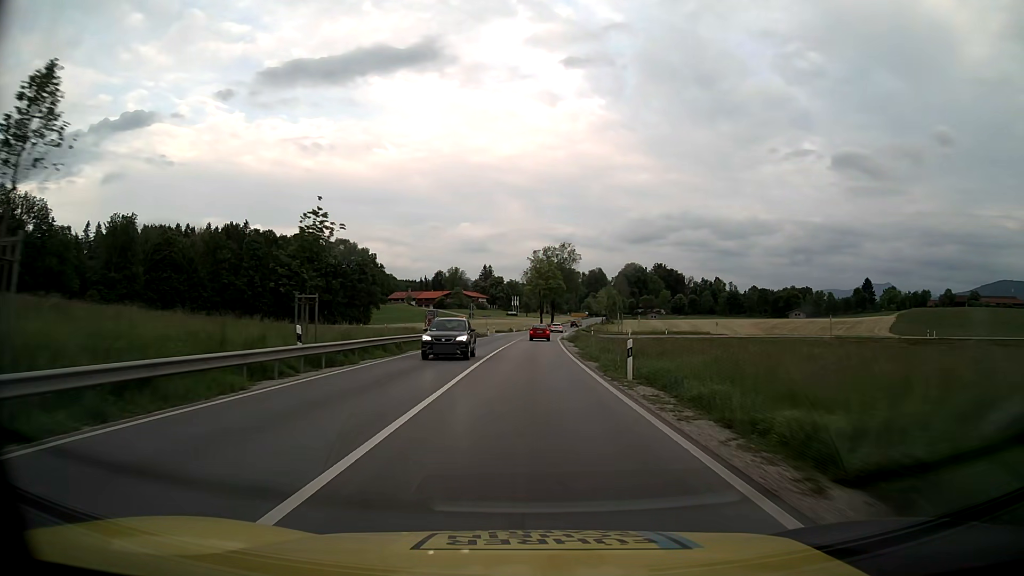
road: primary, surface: asphalt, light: Day
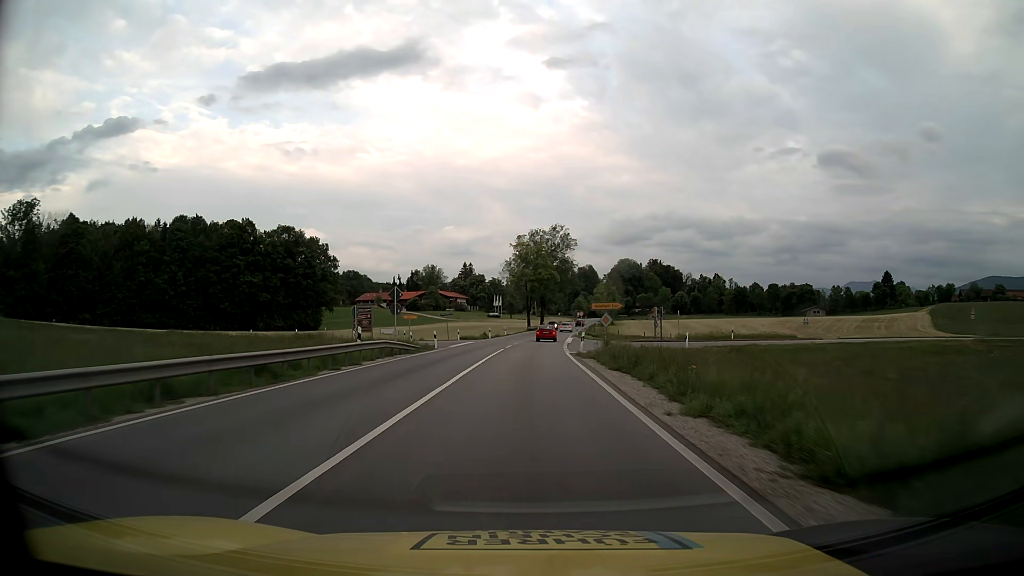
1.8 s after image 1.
(+0.4, +34.1) m; +1°
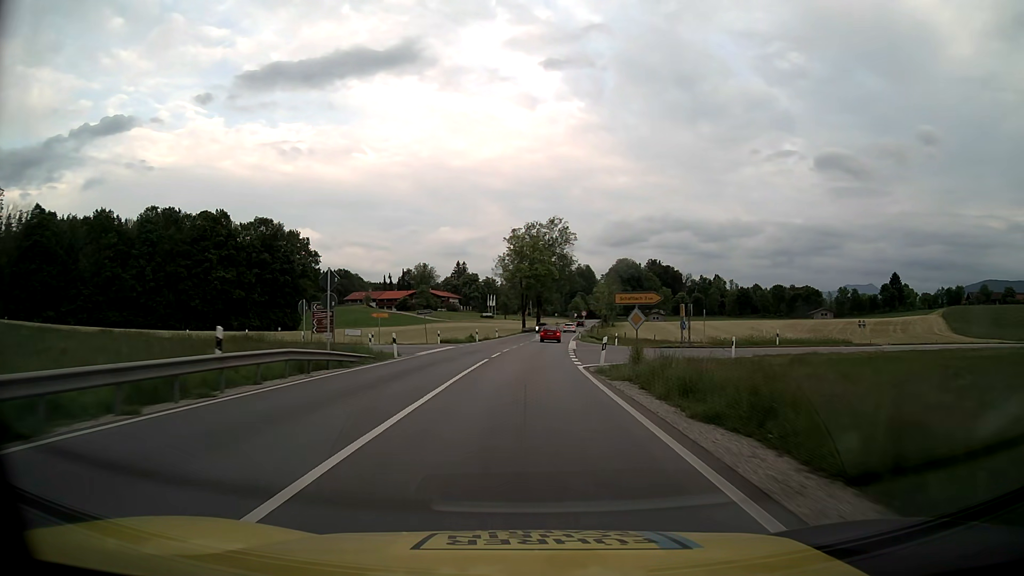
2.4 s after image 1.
(0.0, +11.3) m; 0°
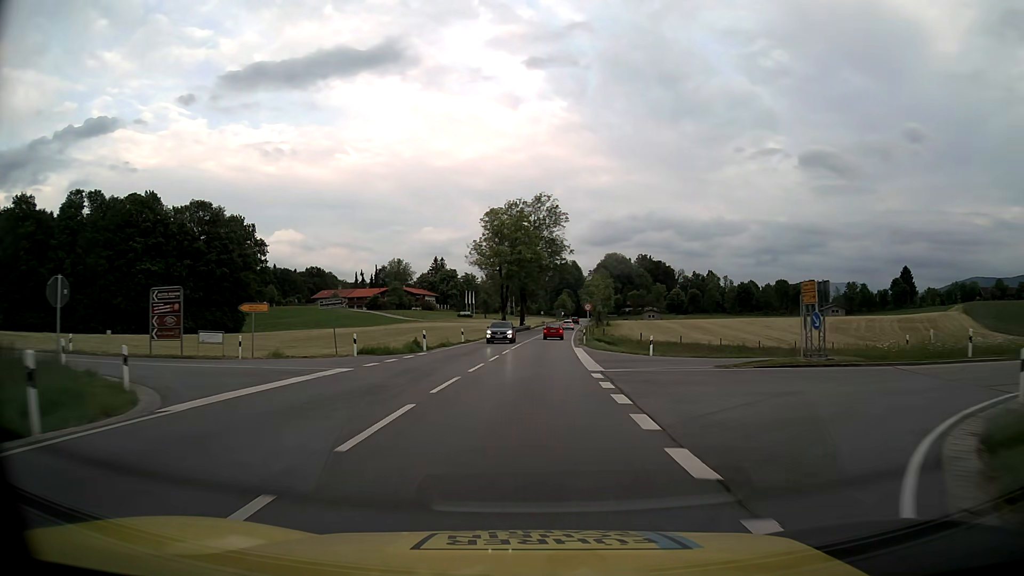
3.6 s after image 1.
(+0.3, +22.6) m; +1°
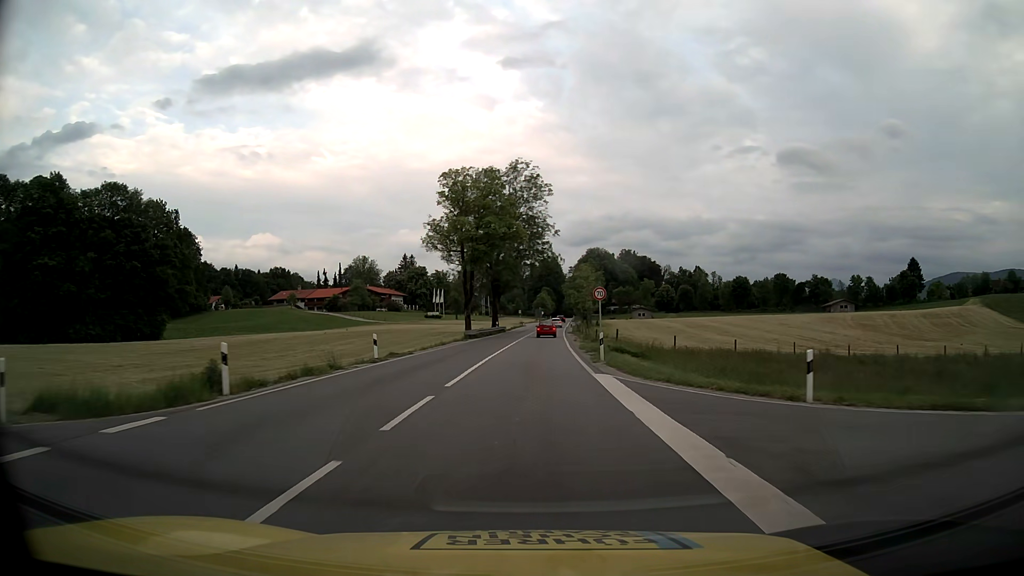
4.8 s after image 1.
(+0.4, +22.6) m; +2°
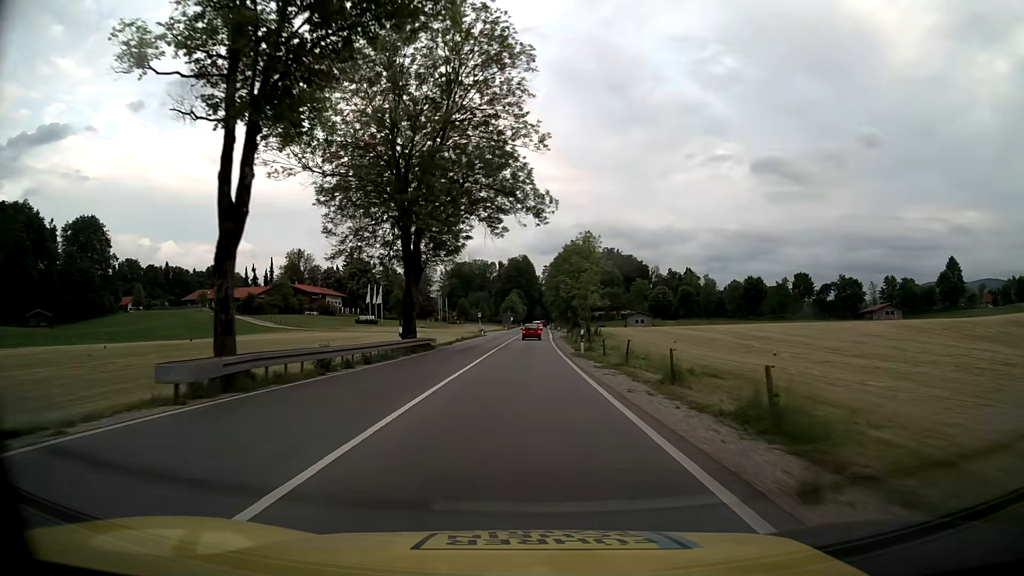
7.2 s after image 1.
(+1.0, +45.0) m; +3°
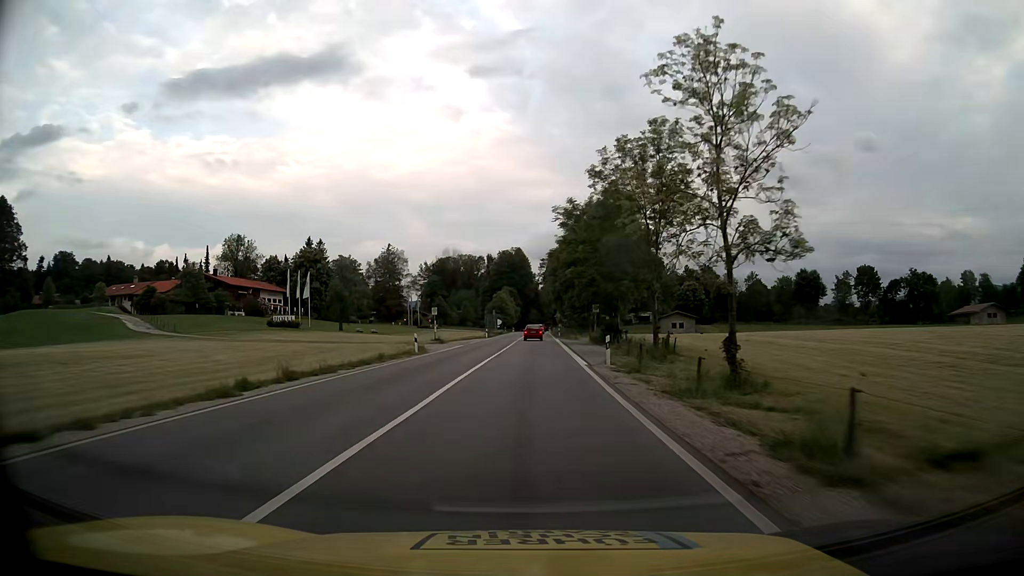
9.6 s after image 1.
(+0.3, +44.9) m; 0°
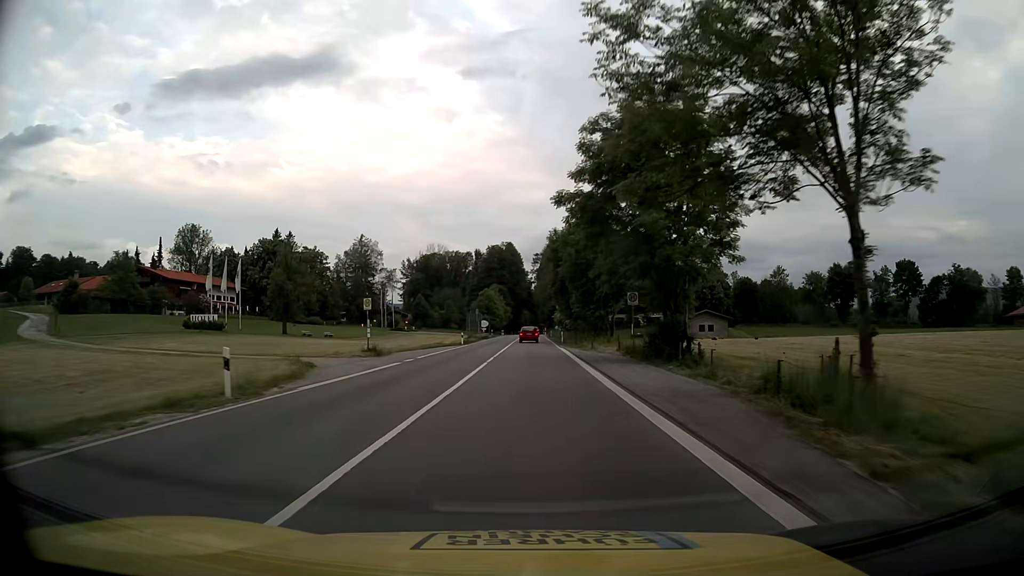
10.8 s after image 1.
(+0.1, +22.5) m; +1°
(0, +10) (0, +20) (0, +30) (0, +40) (+1, +50) (+1, +60) (+1, +70) (+1, +80) (+1, +90) (+1, +100) m
